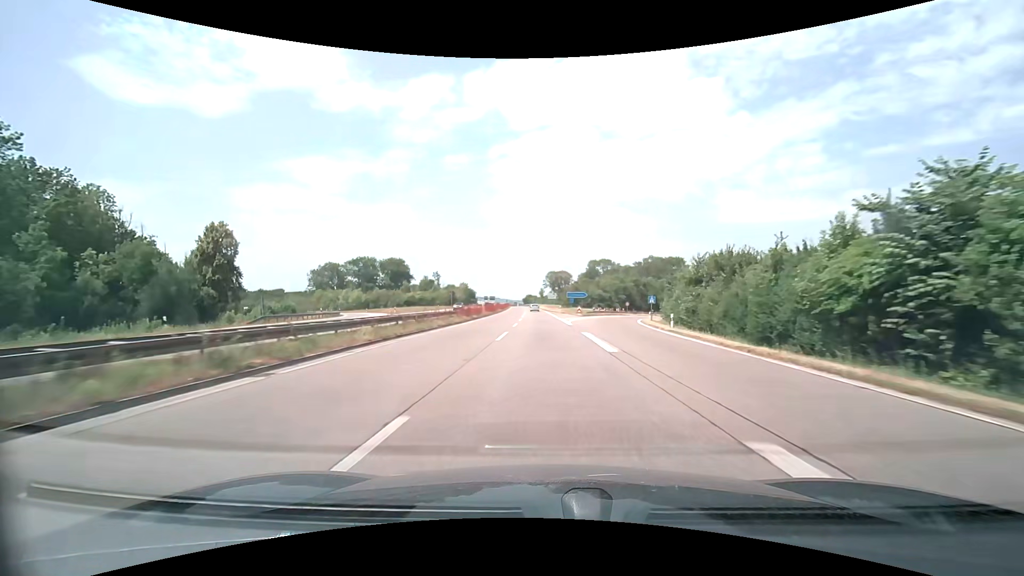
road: trunk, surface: asphalt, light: Day
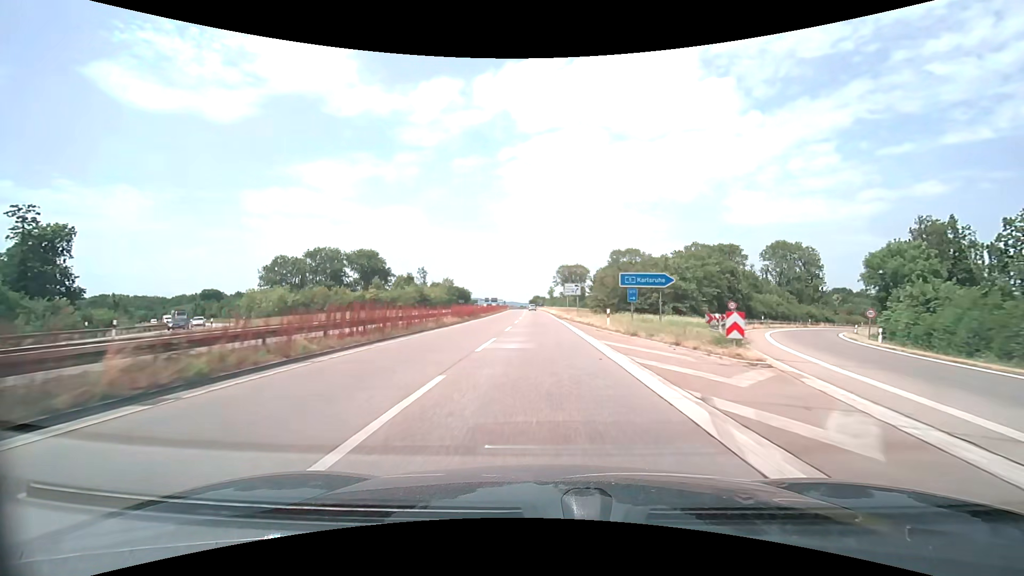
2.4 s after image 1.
(-0.4, +52.7) m; -1°
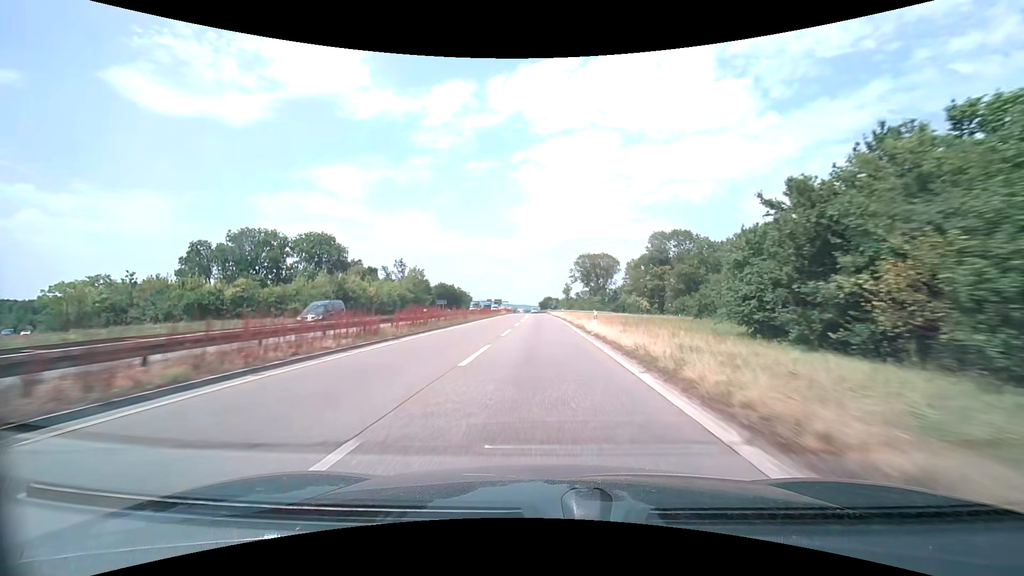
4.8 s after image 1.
(-0.8, +52.7) m; -2°
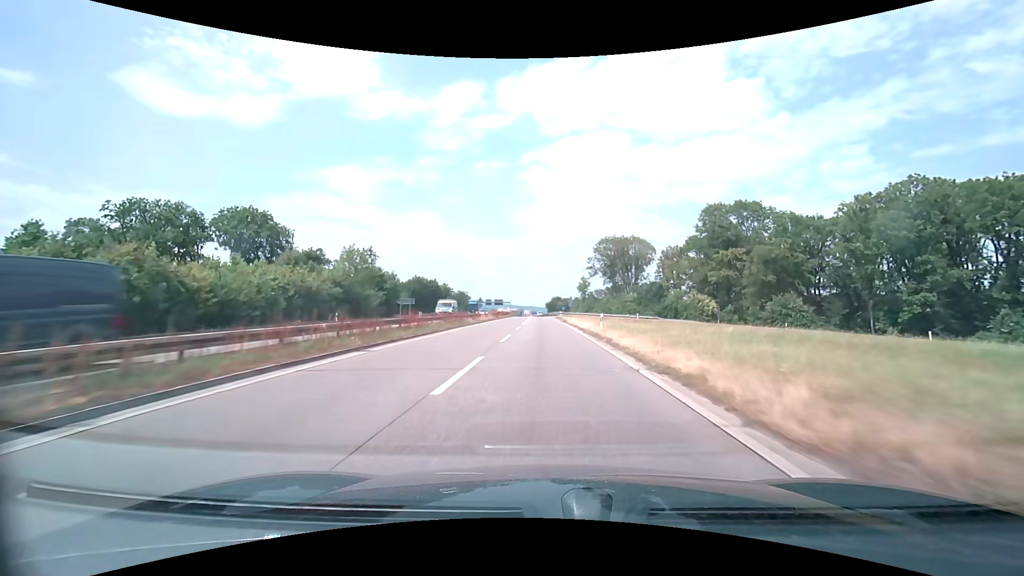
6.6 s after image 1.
(-0.3, +39.5) m; -1°
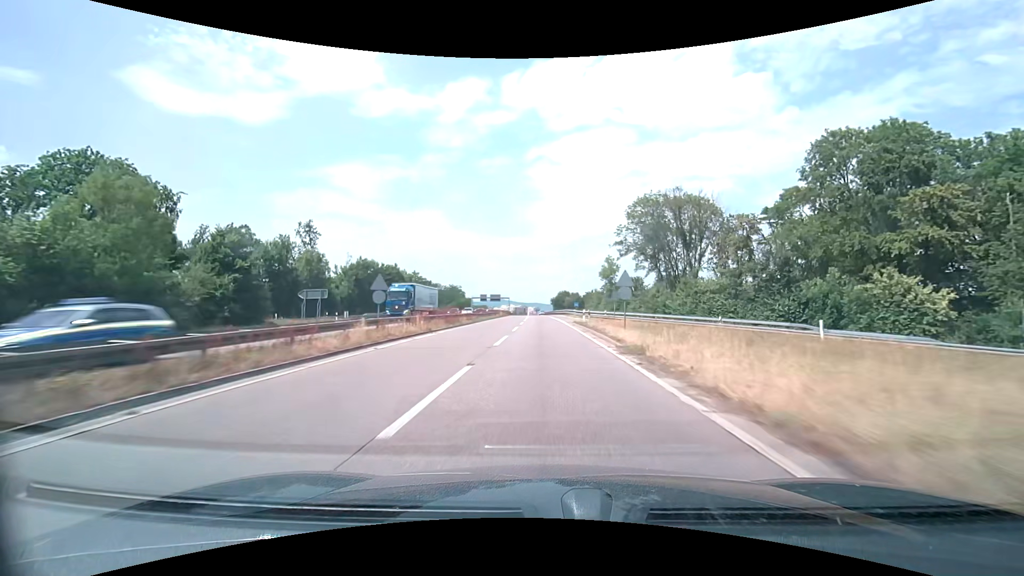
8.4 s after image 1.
(-0.1, +39.6) m; -1°
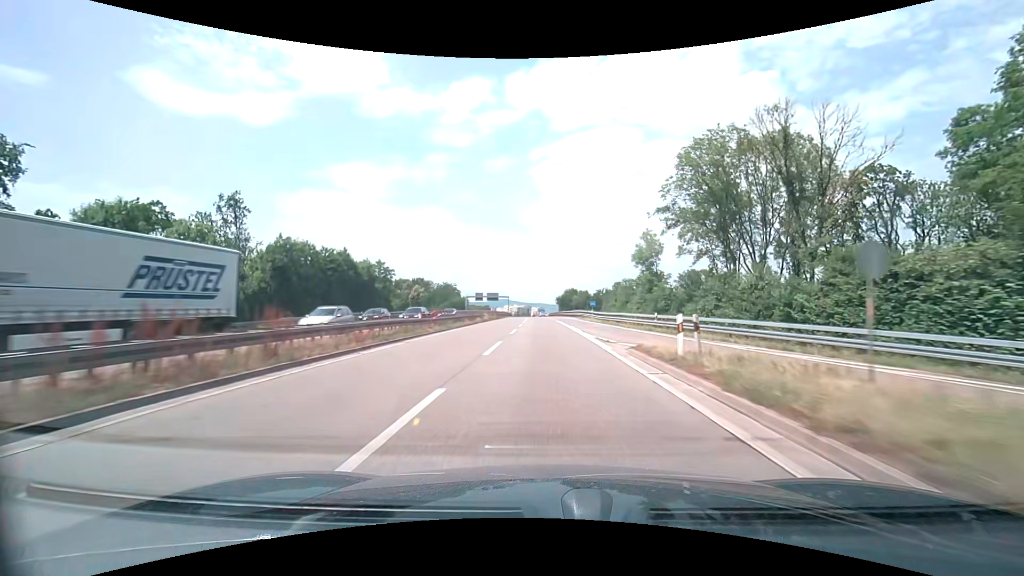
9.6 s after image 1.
(-0.1, +26.4) m; -1°
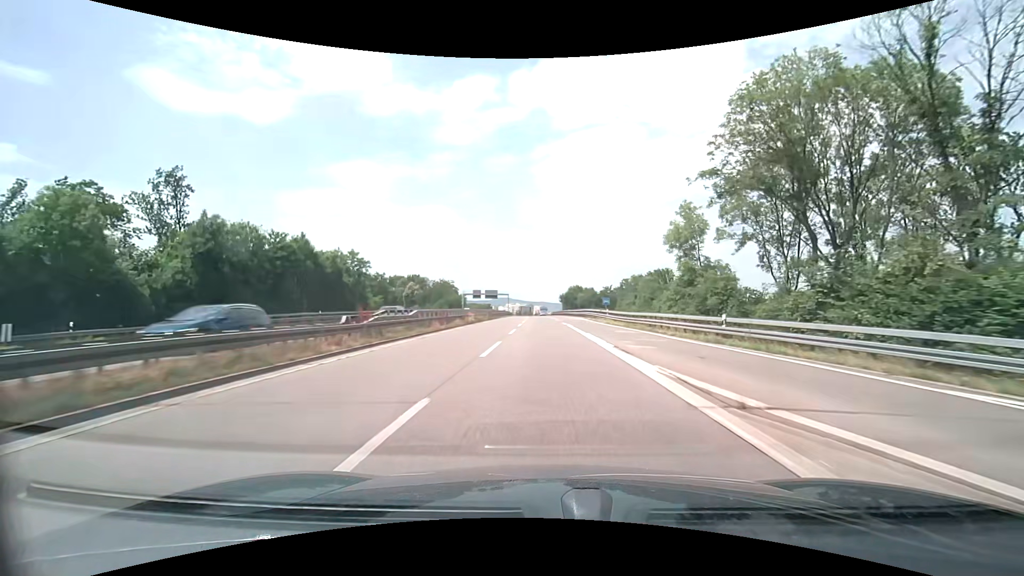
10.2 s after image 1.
(0.0, +13.3) m; 0°
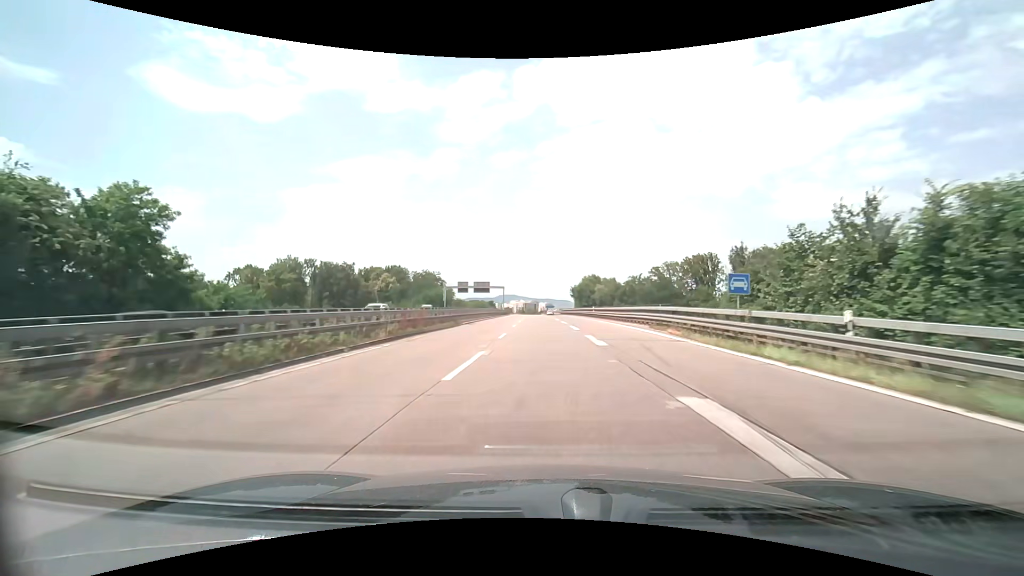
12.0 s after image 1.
(-0.4, +39.8) m; -1°
(0, +10) (0, +20) (0, +30) (0, +40) (0, +50) (-1, +60) (-1, +70) (-1, +80) (-2, +90) (-2, +100) m
